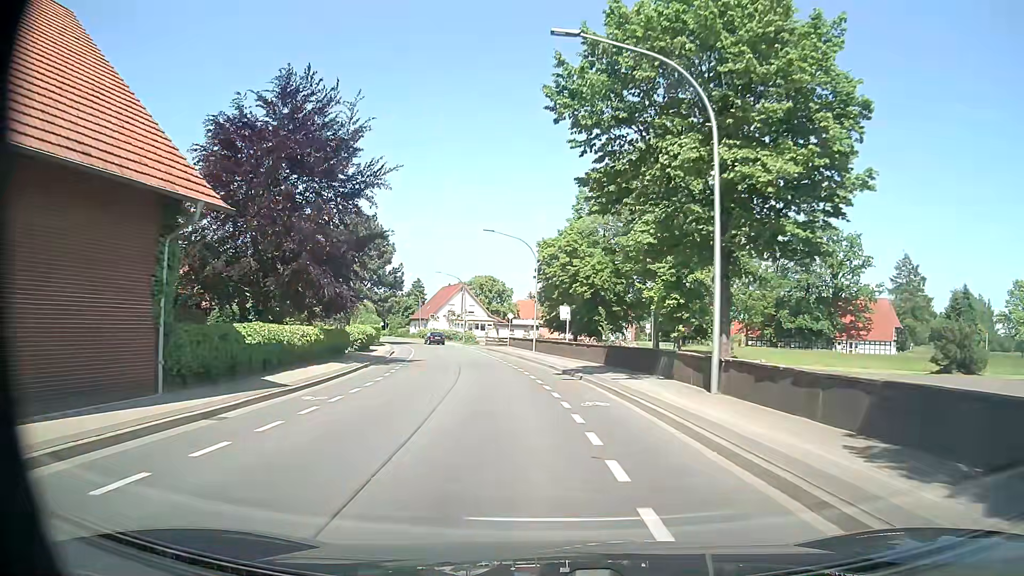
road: secondary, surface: asphalt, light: Day
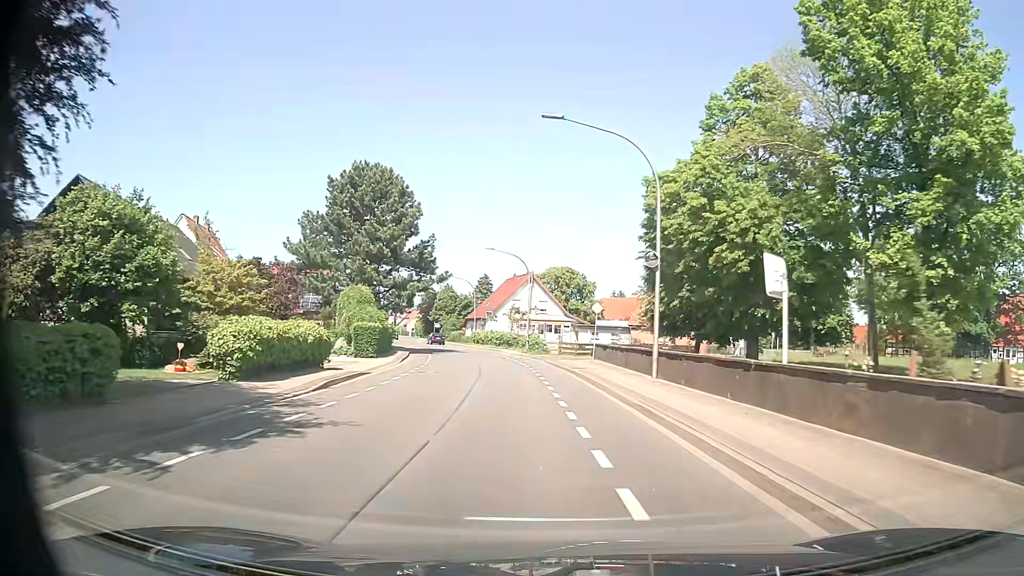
(-0.9, +23.4) m; -6°
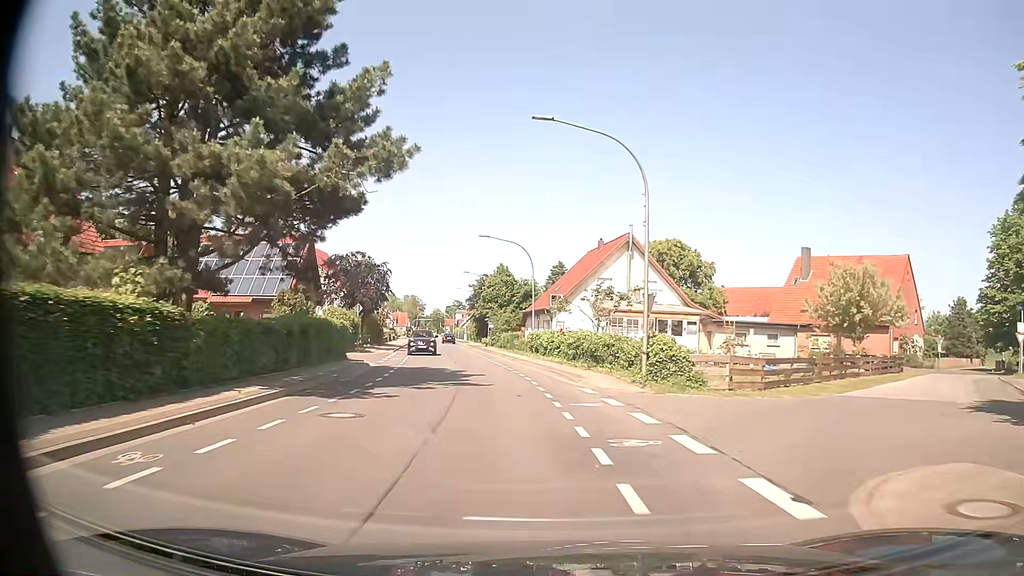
(-1.8, +32.0) m; -7°
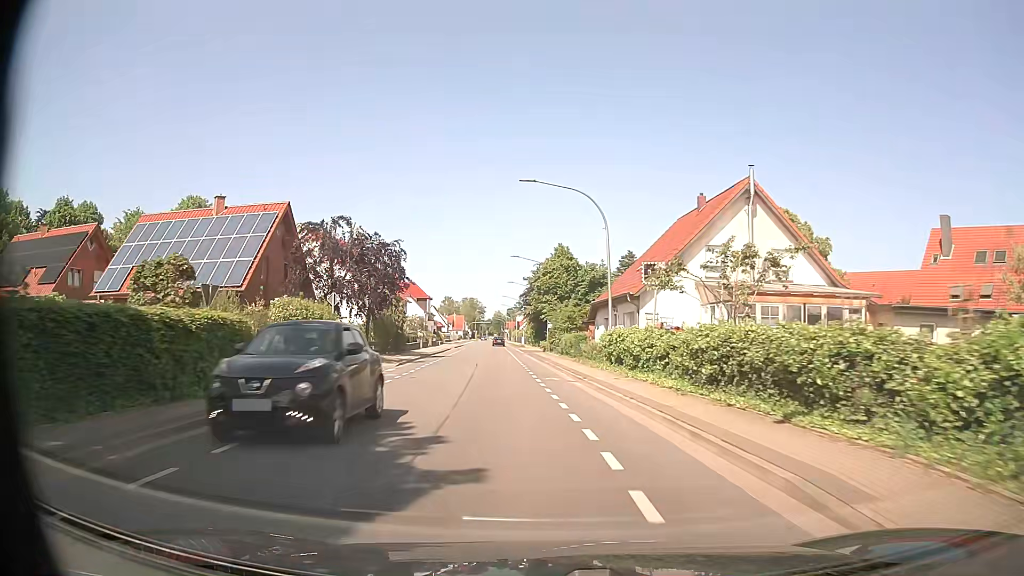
(-0.7, +16.3) m; -5°
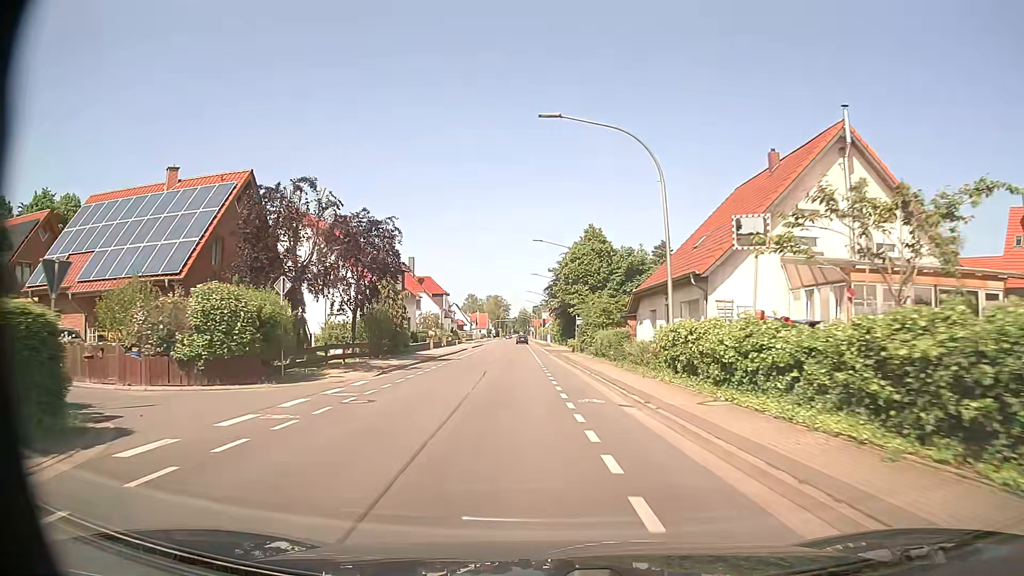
(-0.2, +8.2) m; -2°
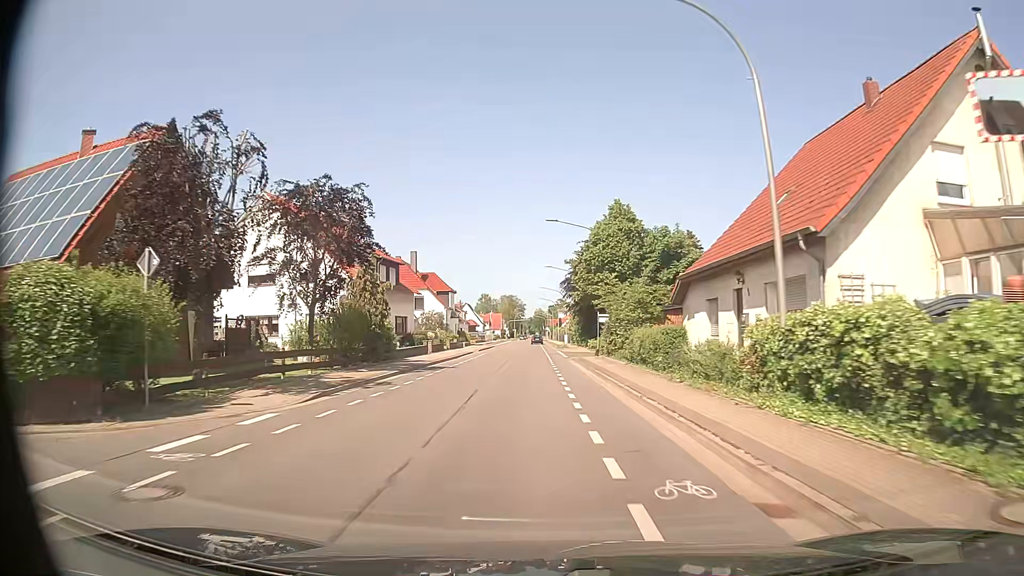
(-0.1, +8.3) m; -2°
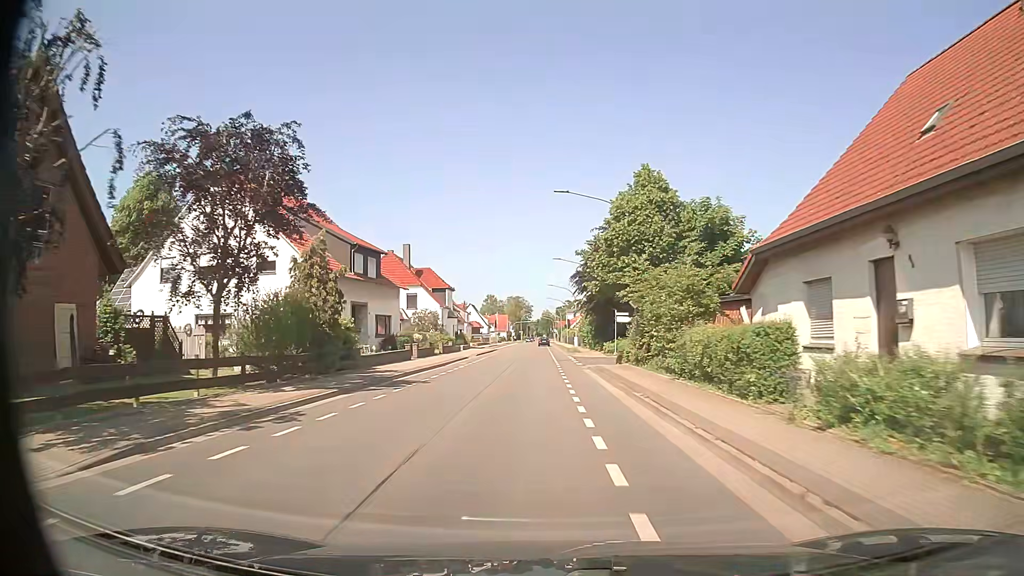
(0.0, +8.3) m; -1°
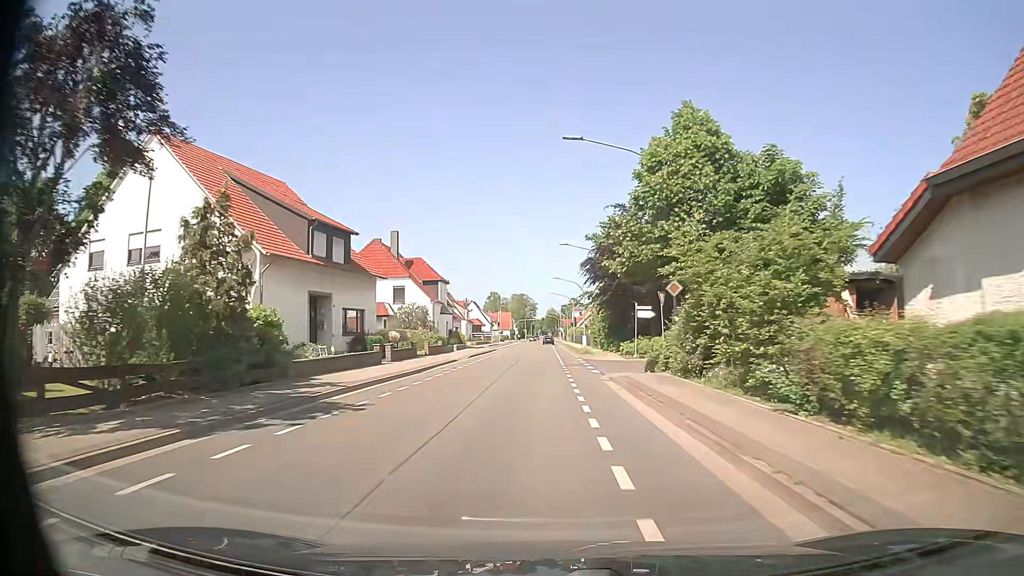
(0.0, +8.2) m; 0°
